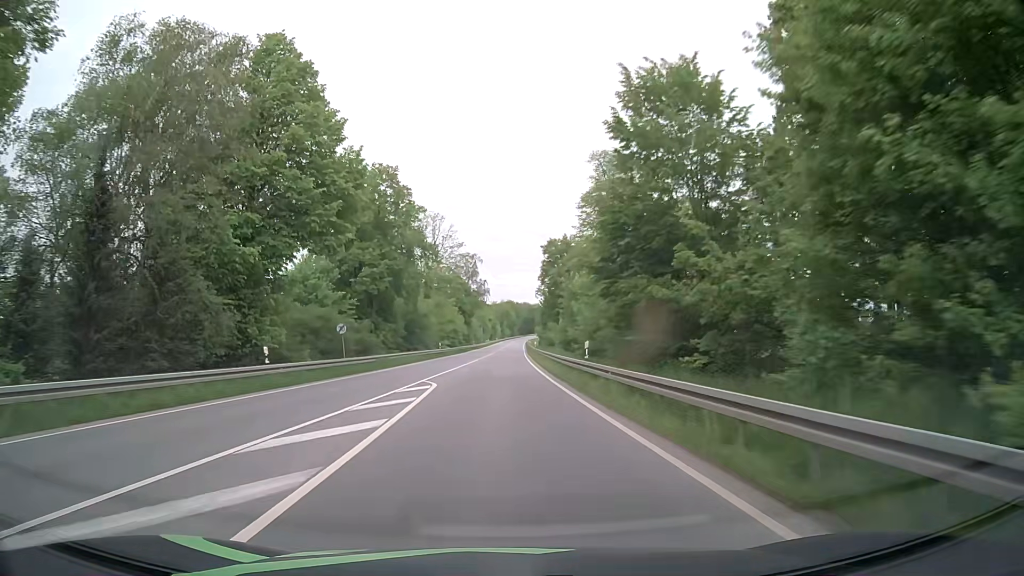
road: primary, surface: asphalt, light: Day
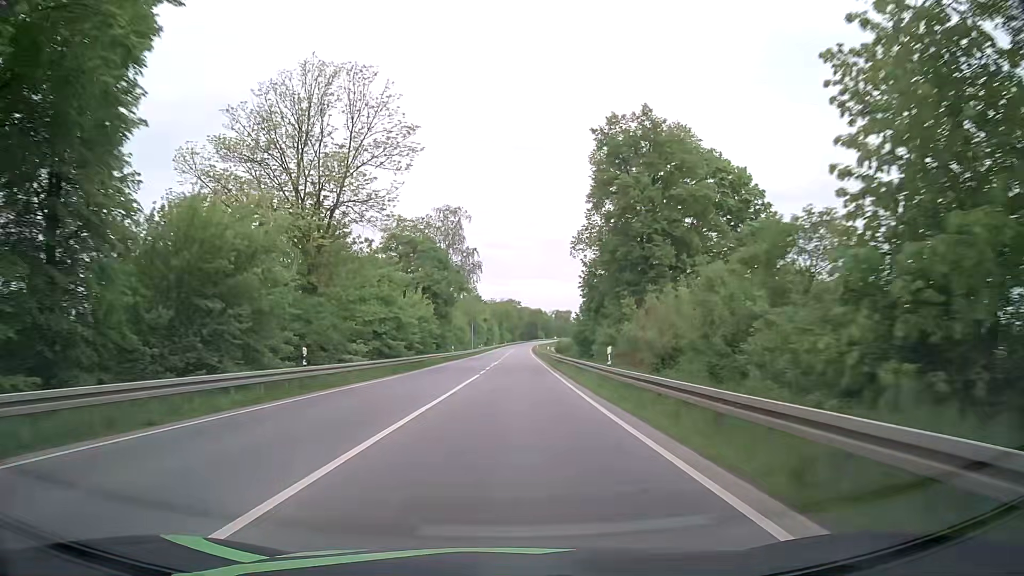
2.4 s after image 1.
(-0.5, +49.1) m; 0°
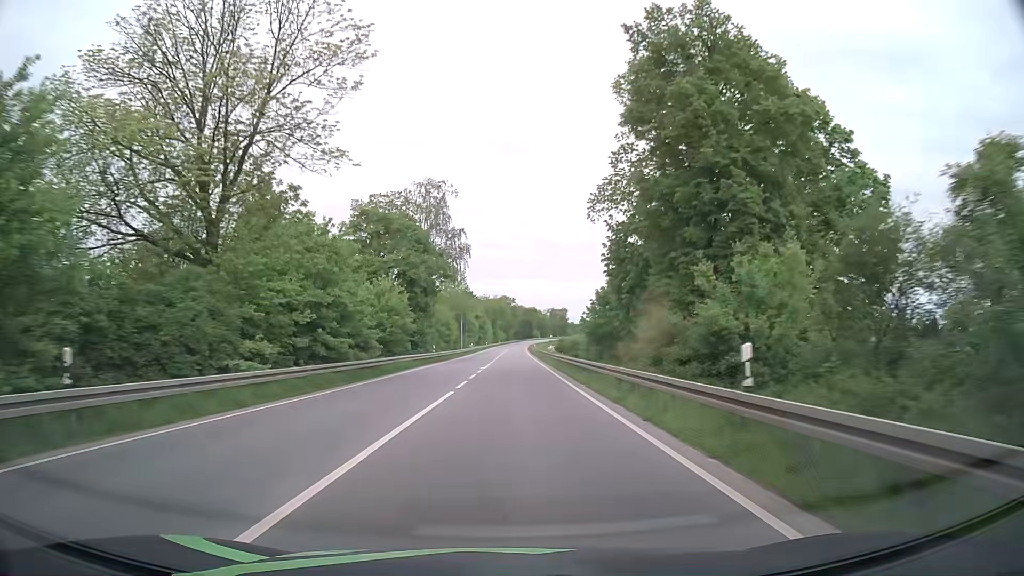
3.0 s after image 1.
(0.0, +13.0) m; 0°
